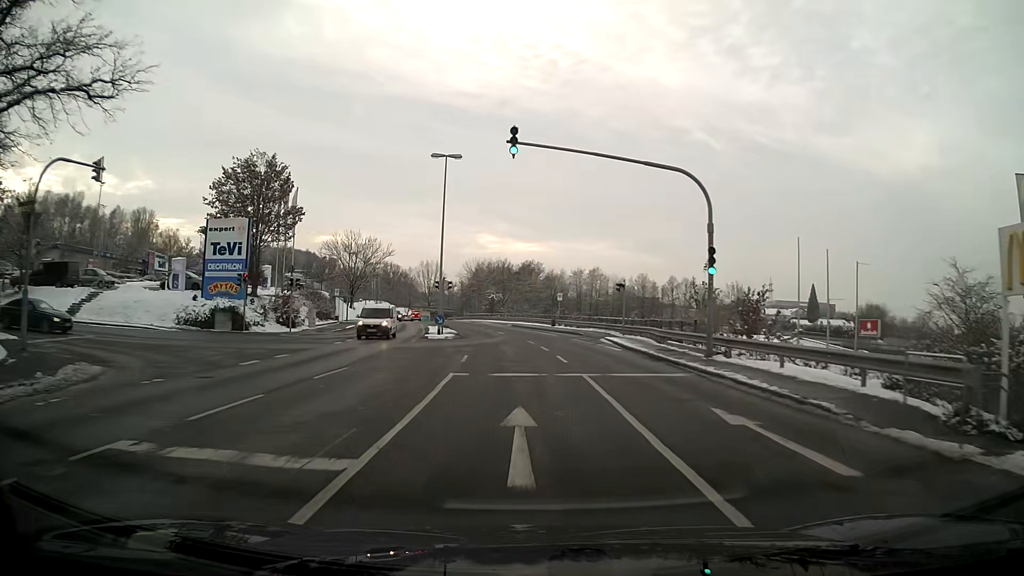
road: tertiary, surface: asphalt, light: Day
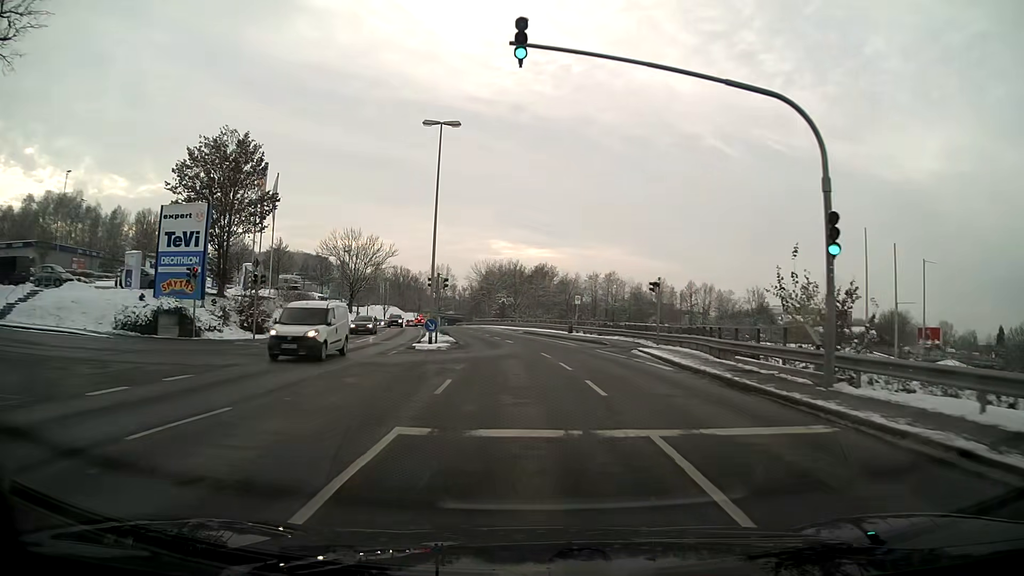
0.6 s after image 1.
(-0.1, +7.6) m; -1°
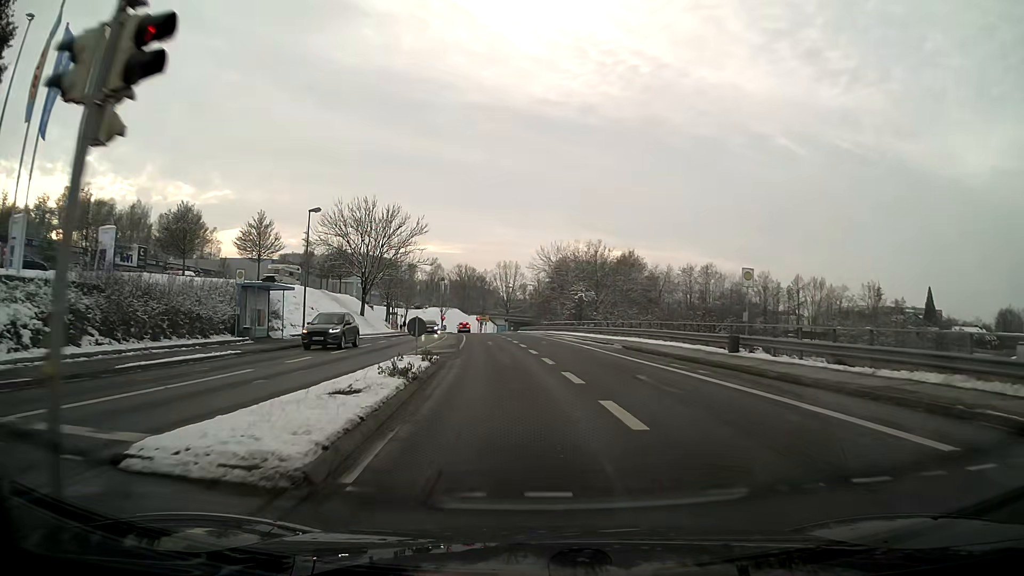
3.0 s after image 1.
(-1.5, +29.9) m; -7°
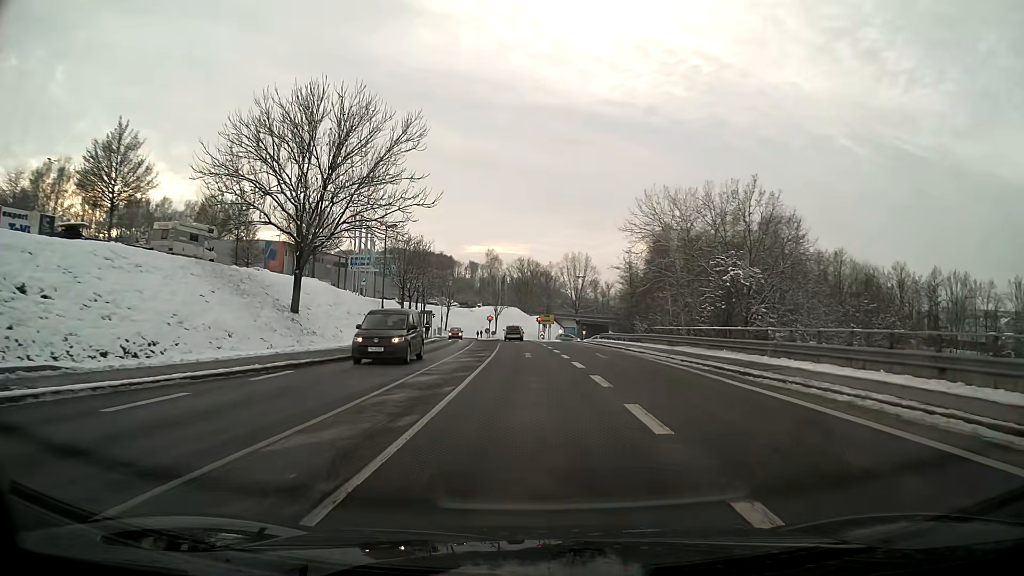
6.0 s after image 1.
(-1.9, +36.2) m; -5°
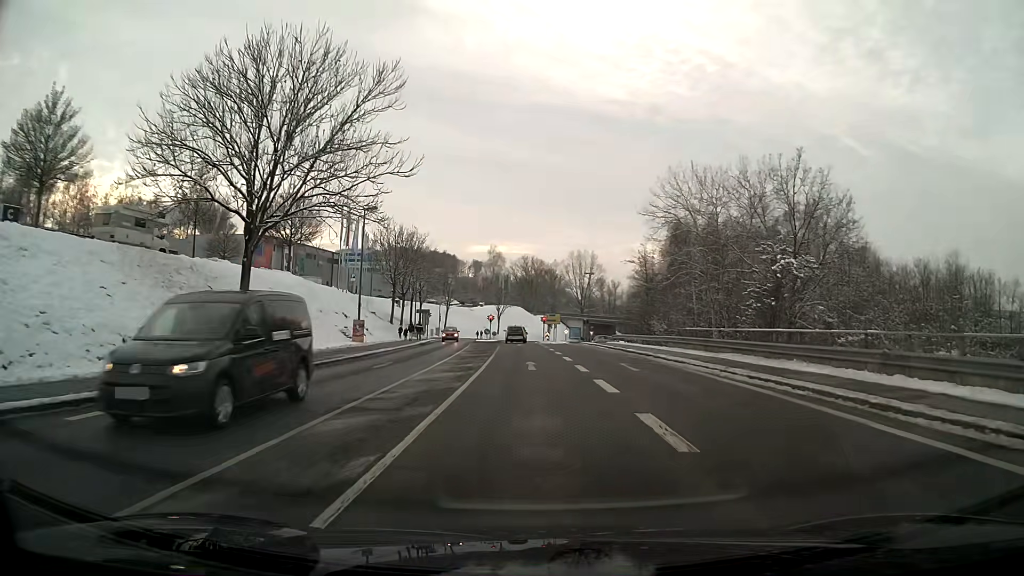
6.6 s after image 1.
(0.0, +7.1) m; 0°
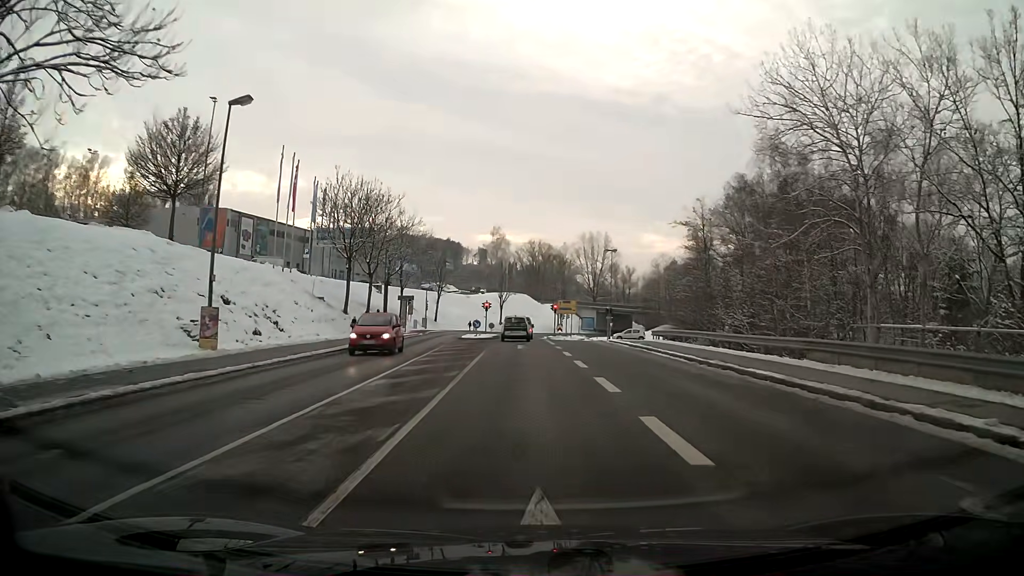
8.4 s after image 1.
(-0.1, +18.7) m; -1°
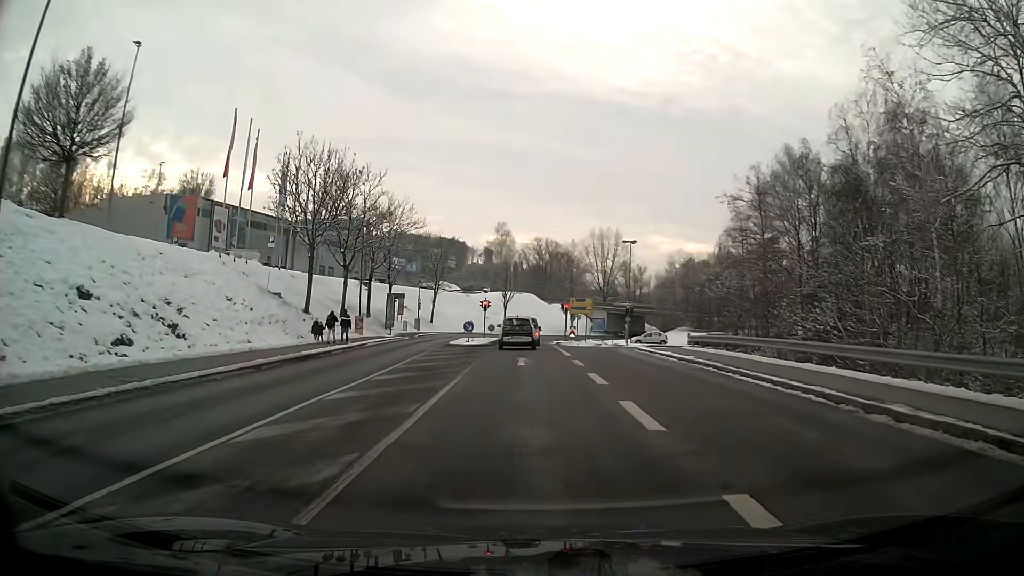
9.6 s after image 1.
(0.0, +9.7) m; -1°
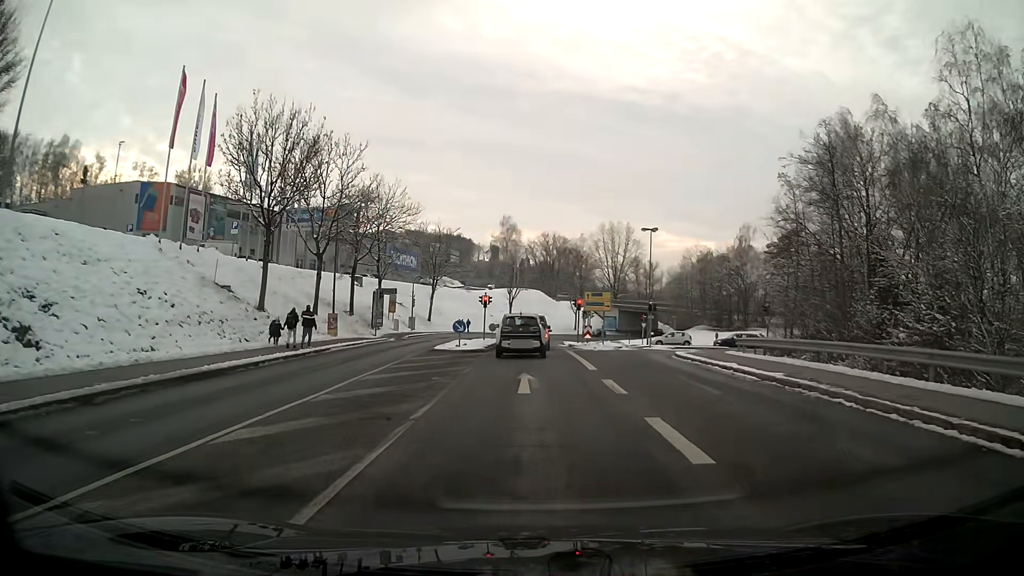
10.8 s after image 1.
(0.0, +7.7) m; 0°
(0, +10) (0, +20) (0, +30) (0, +40) (0, +50) (0, +60) (0, +70) (+2, +80) (+4, +90) (+8, +99) m
